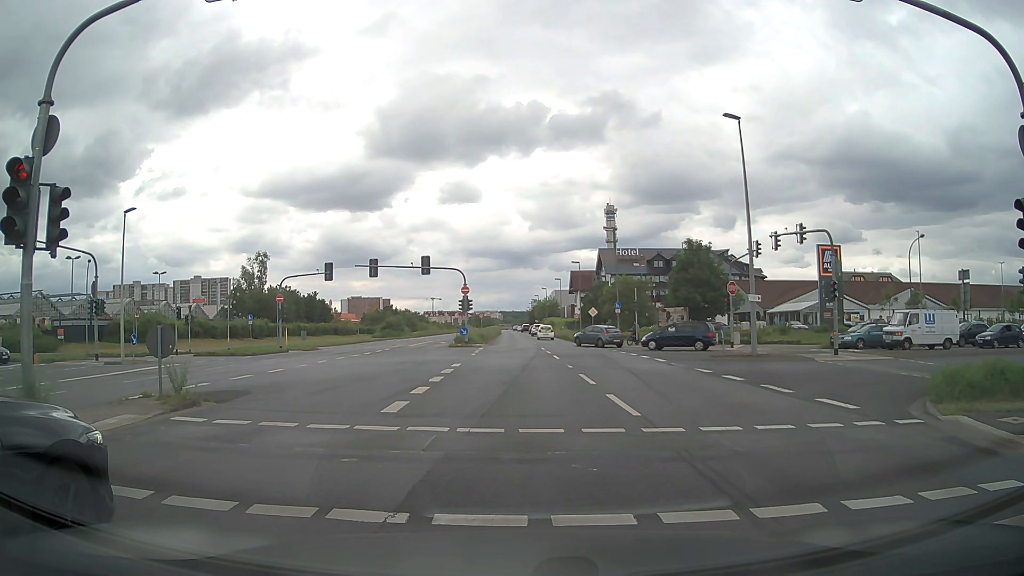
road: primary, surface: asphalt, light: Day
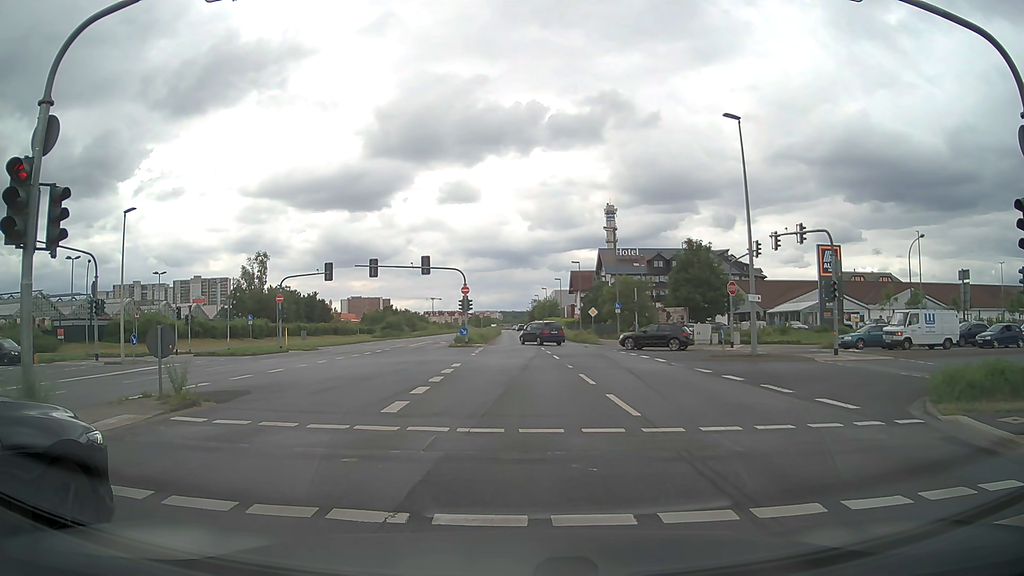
(0.0, 0.0) m; 0°
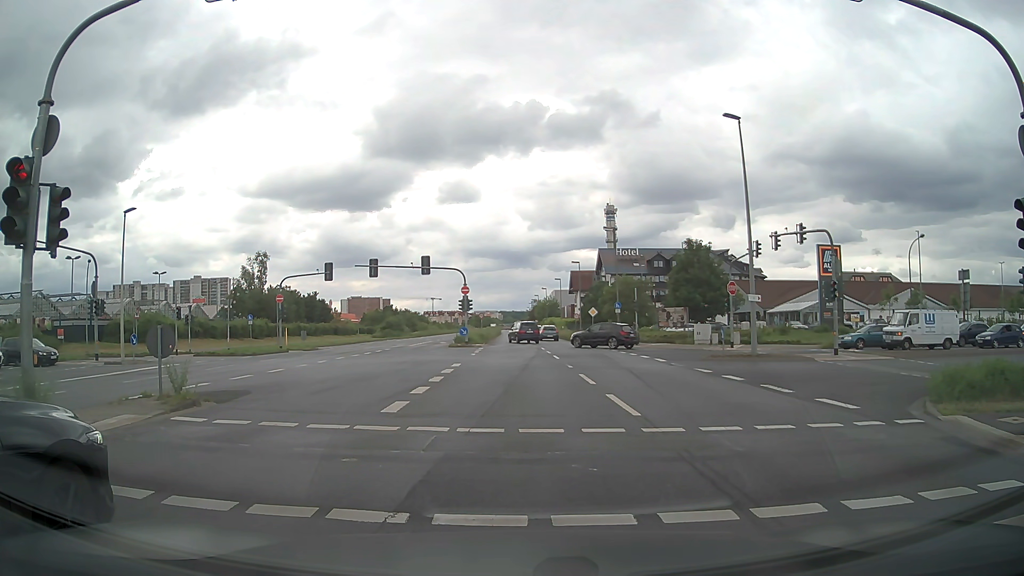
(0.0, 0.0) m; 0°
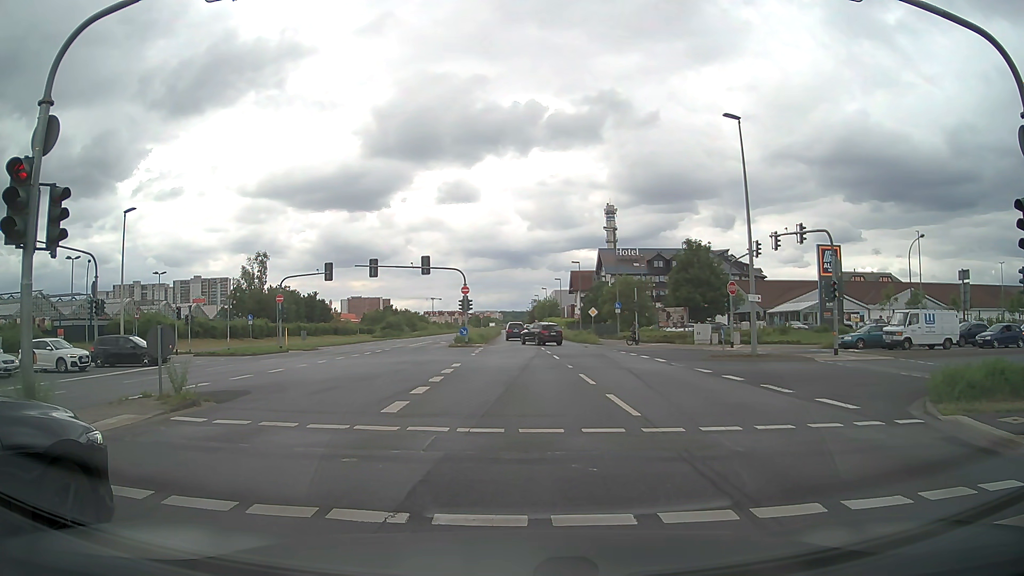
(0.0, 0.0) m; 0°
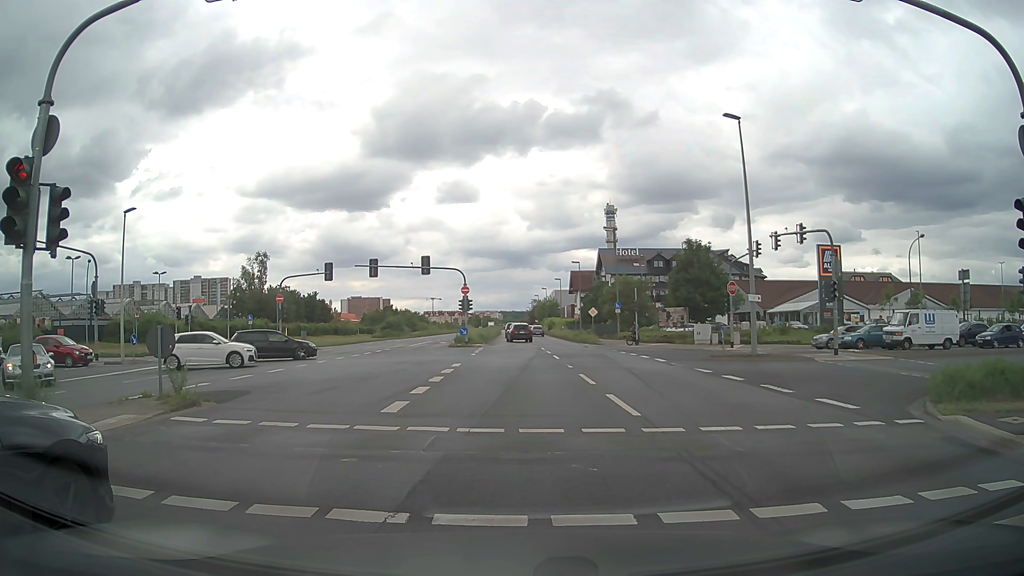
(0.0, 0.0) m; 0°
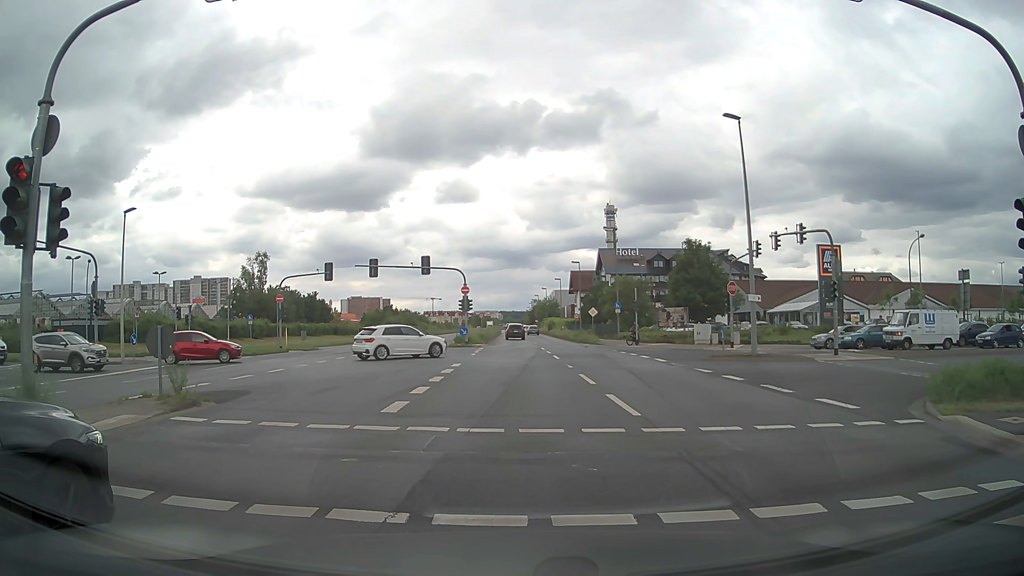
(0.0, 0.0) m; 0°
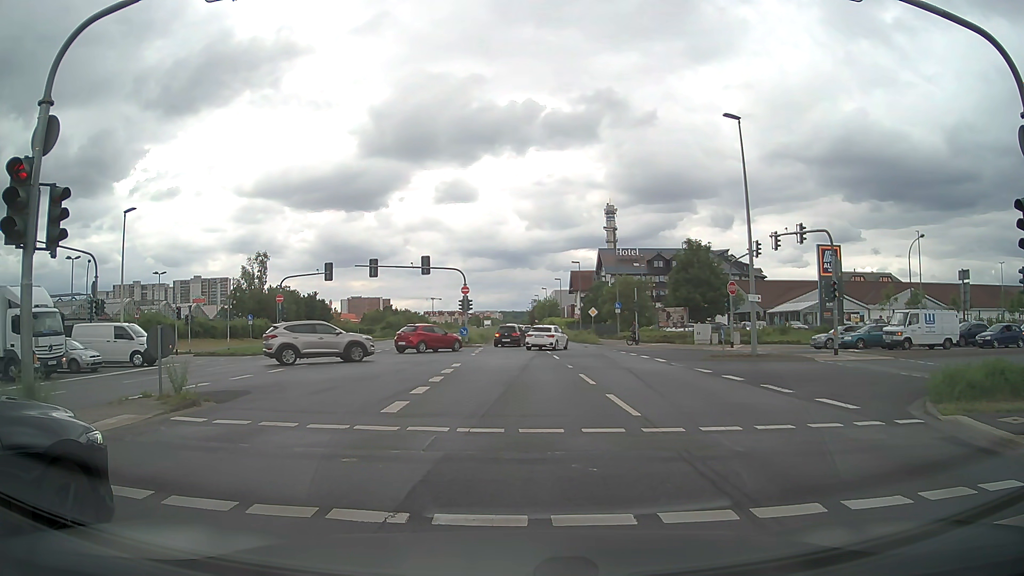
(0.0, 0.0) m; 0°
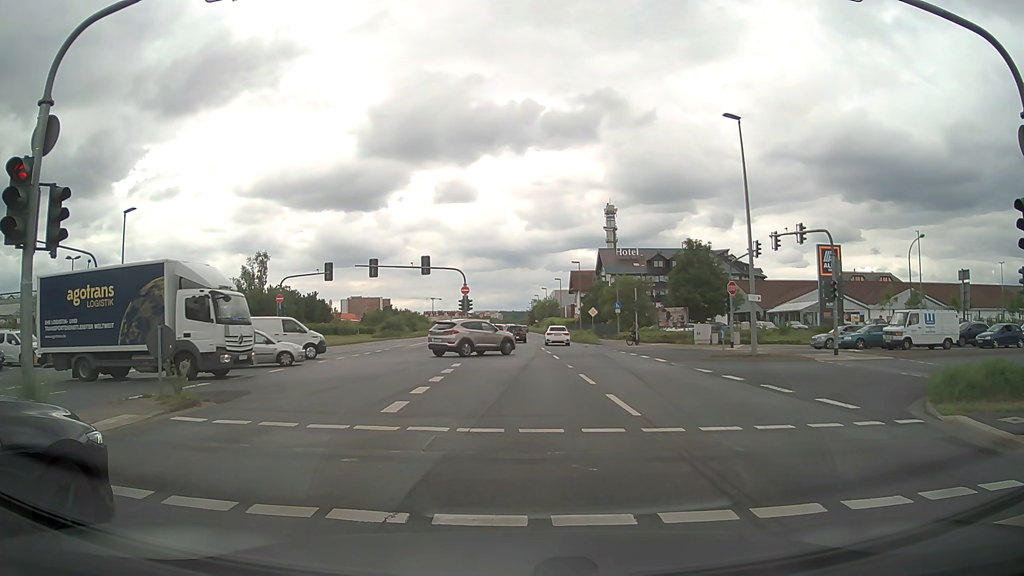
(0.0, 0.0) m; 0°
(0, +10) (0, +20) (0, +30) (0, +40) (0, +50) (0, +60) (0, +70) (0, +80) (-1, +90) (-1, +100) m
